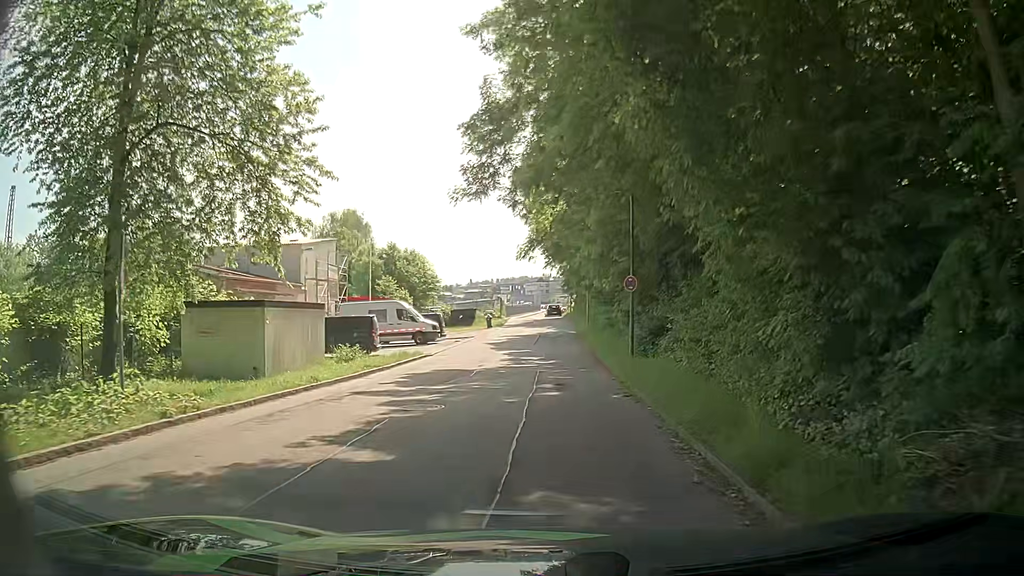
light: Day
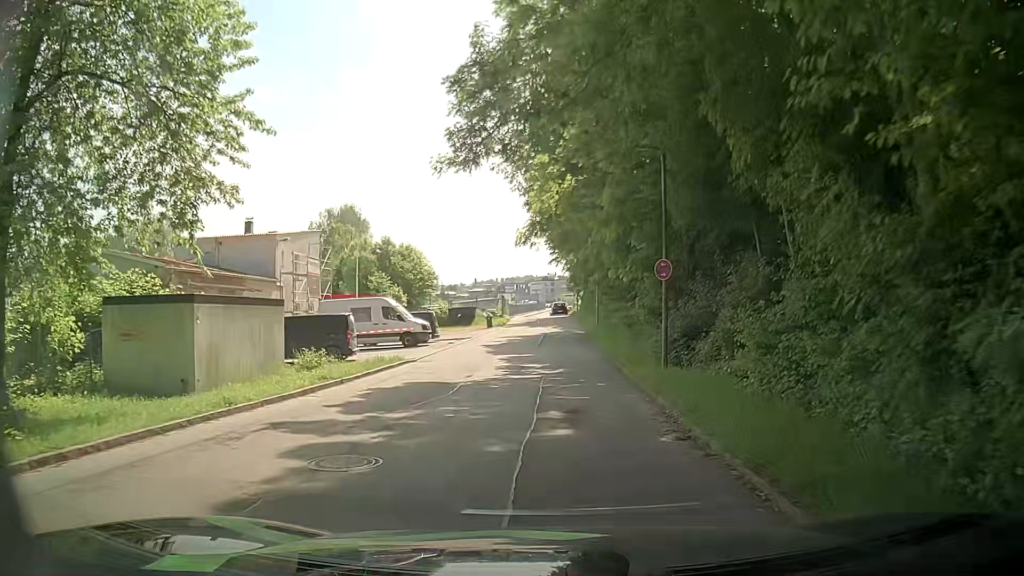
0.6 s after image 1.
(0.0, +4.6) m; 0°
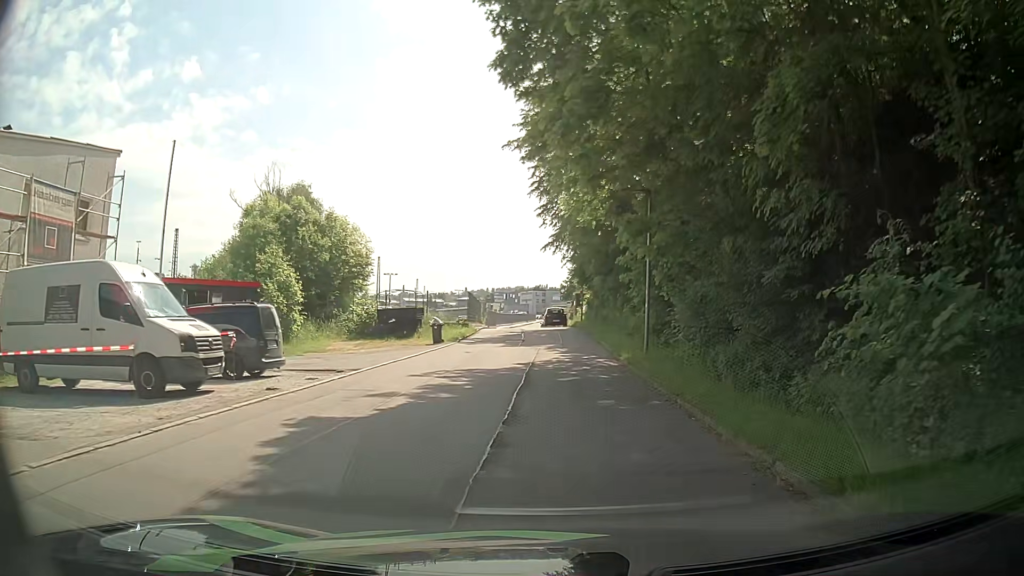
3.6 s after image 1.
(-0.6, +22.8) m; +1°
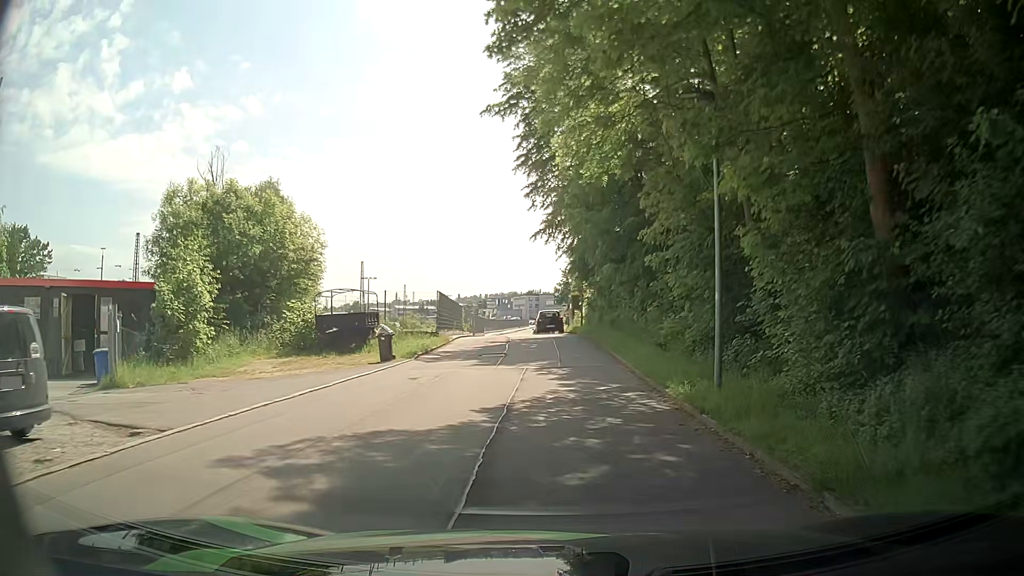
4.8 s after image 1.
(0.0, +8.9) m; +2°
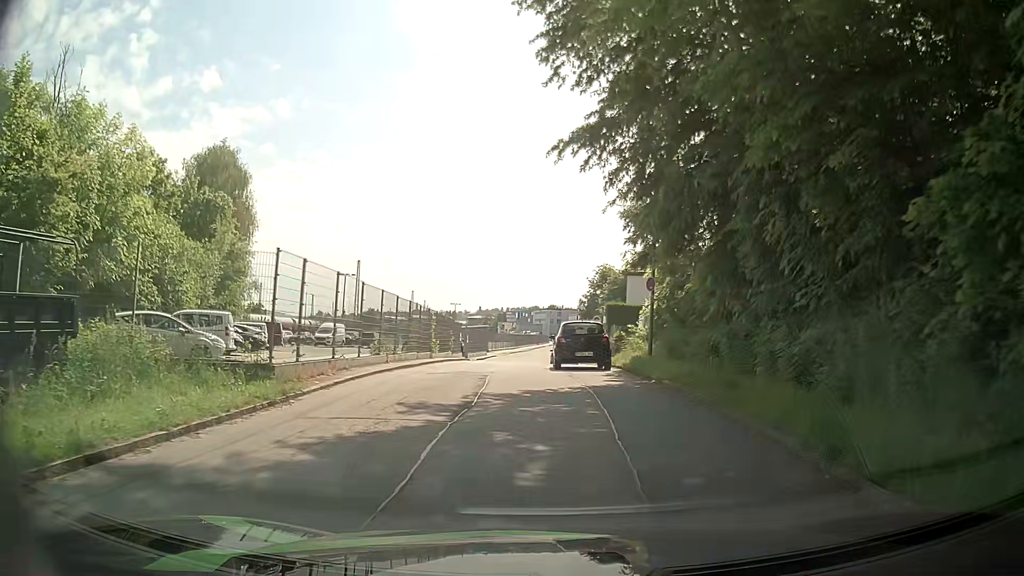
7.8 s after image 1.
(-1.1, +21.1) m; -4°
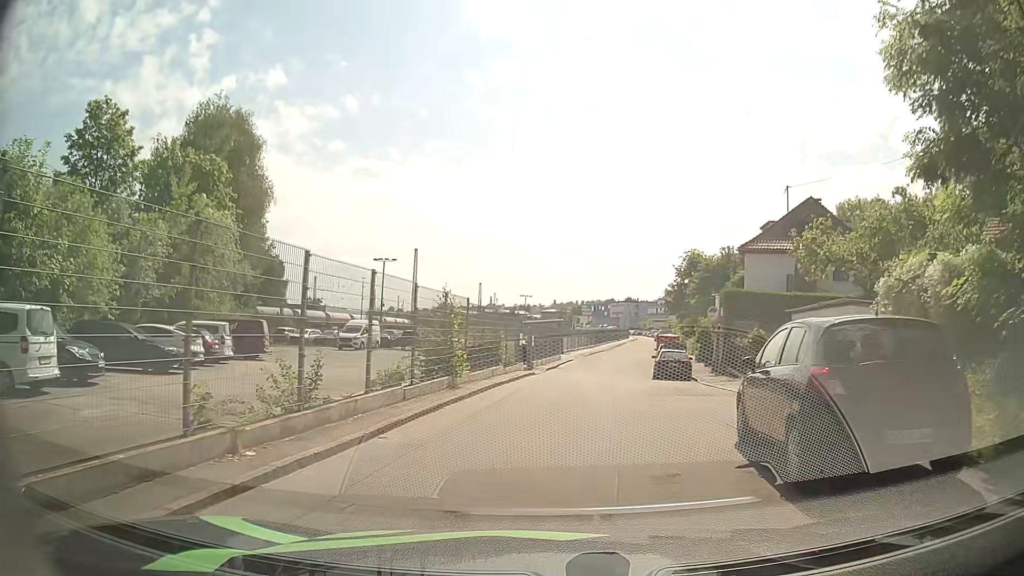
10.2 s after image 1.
(-1.0, +14.7) m; -6°
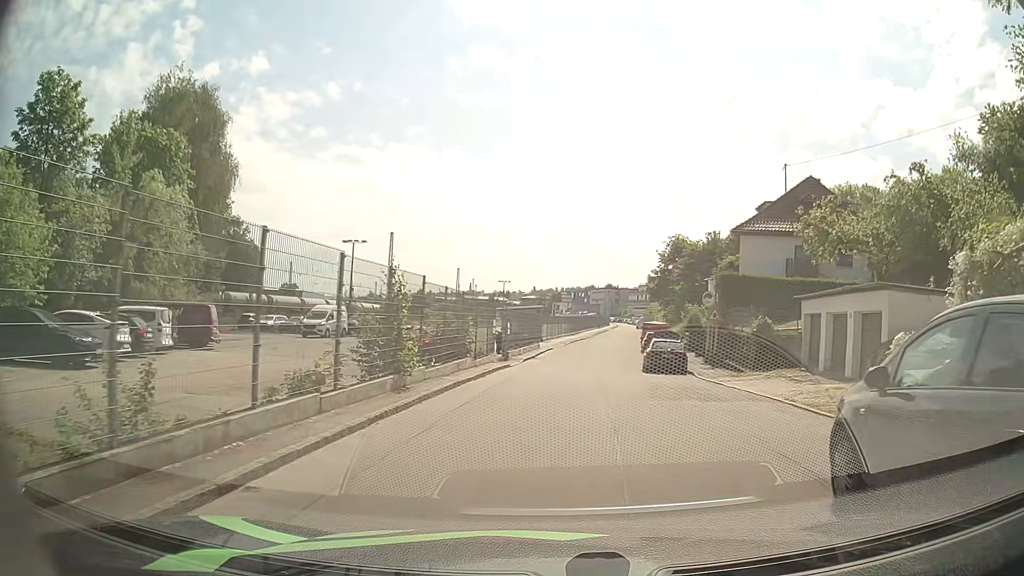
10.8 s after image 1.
(0.0, +3.6) m; +1°
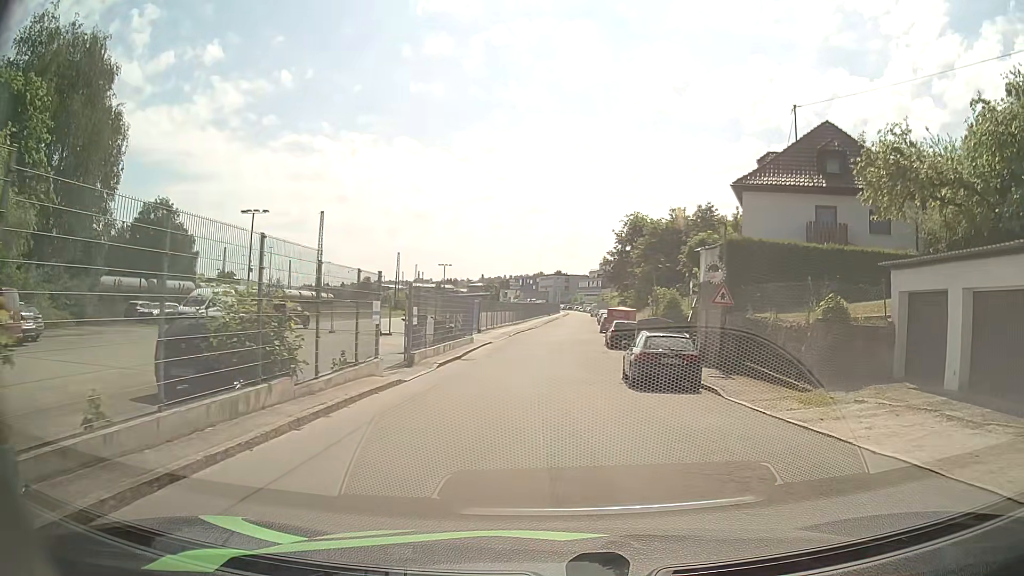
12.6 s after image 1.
(+0.6, +11.0) m; +5°
